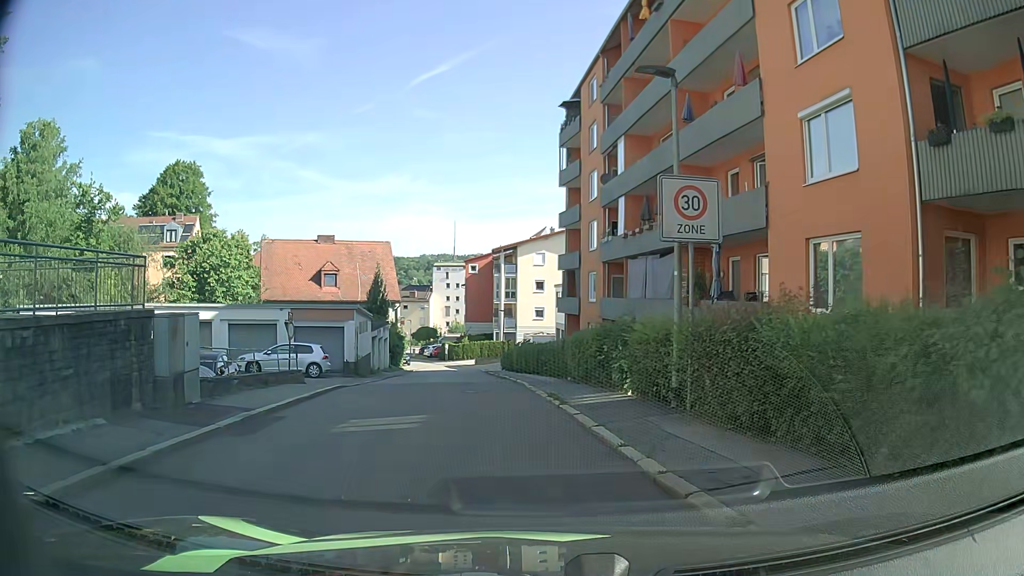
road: residential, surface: asphalt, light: Day
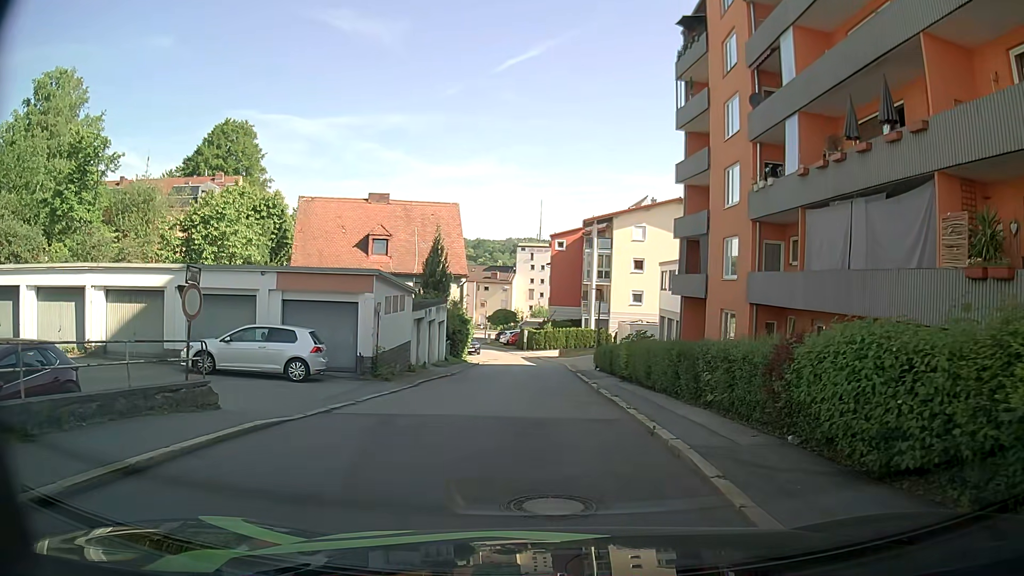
(-1.0, +11.3) m; -8°
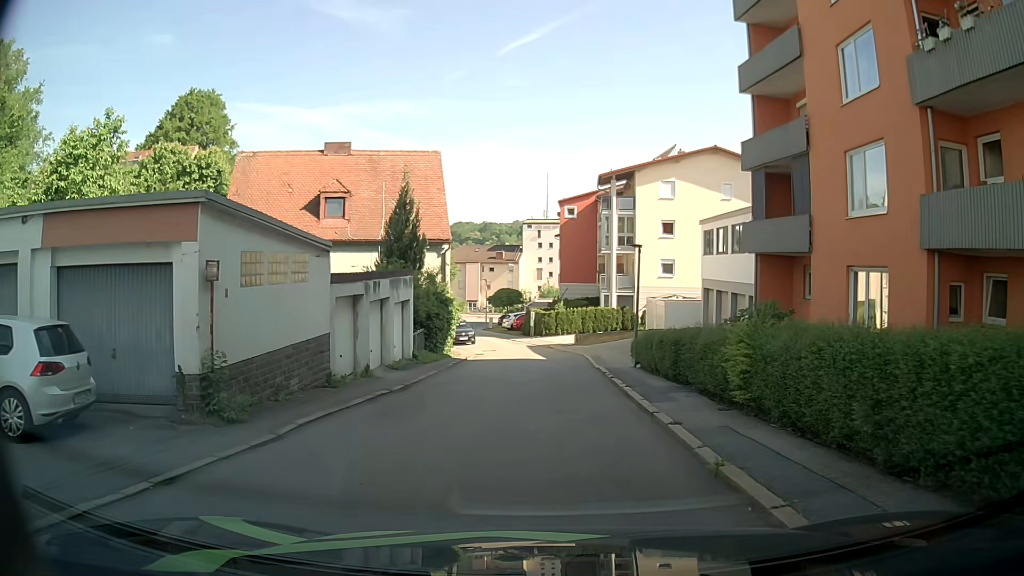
(+0.1, +11.2) m; +1°
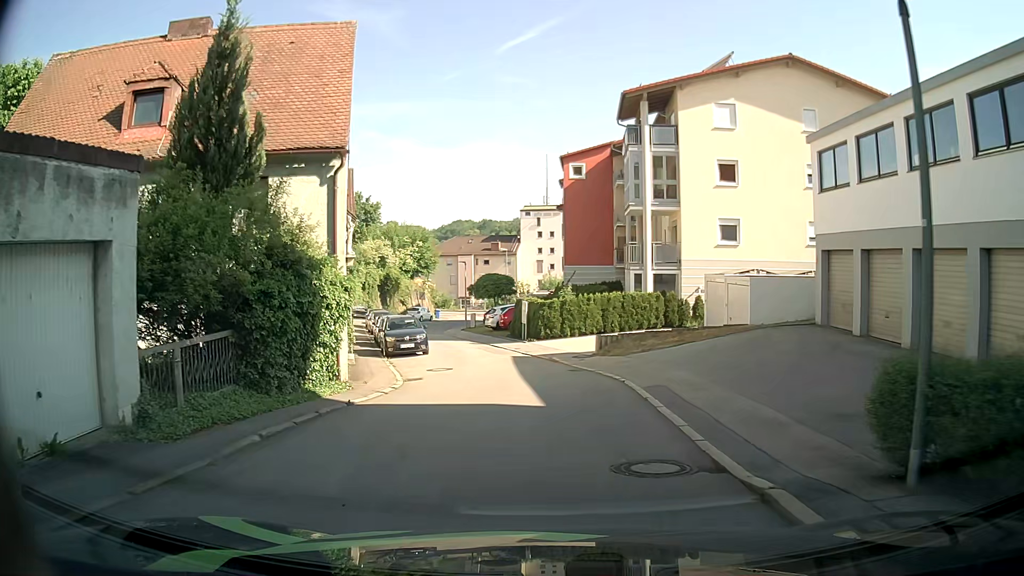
(-0.2, +17.3) m; 0°
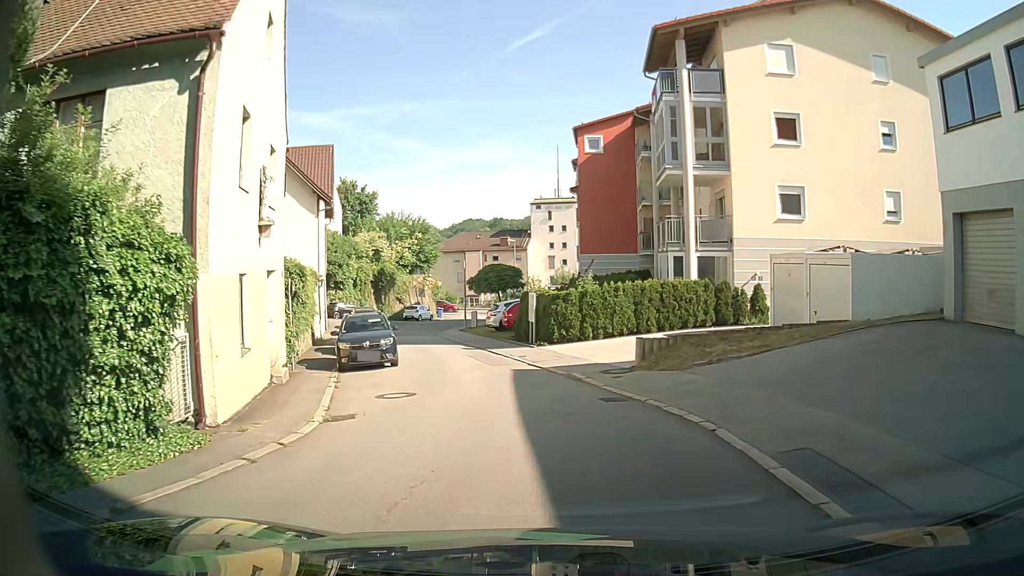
(-0.1, +7.3) m; -2°
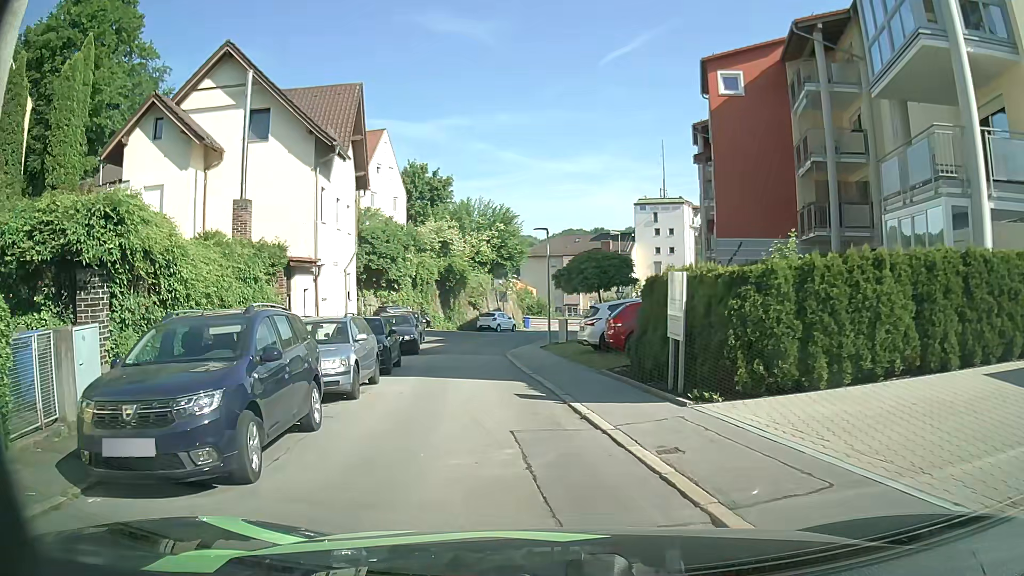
(-0.6, +13.5) m; -7°
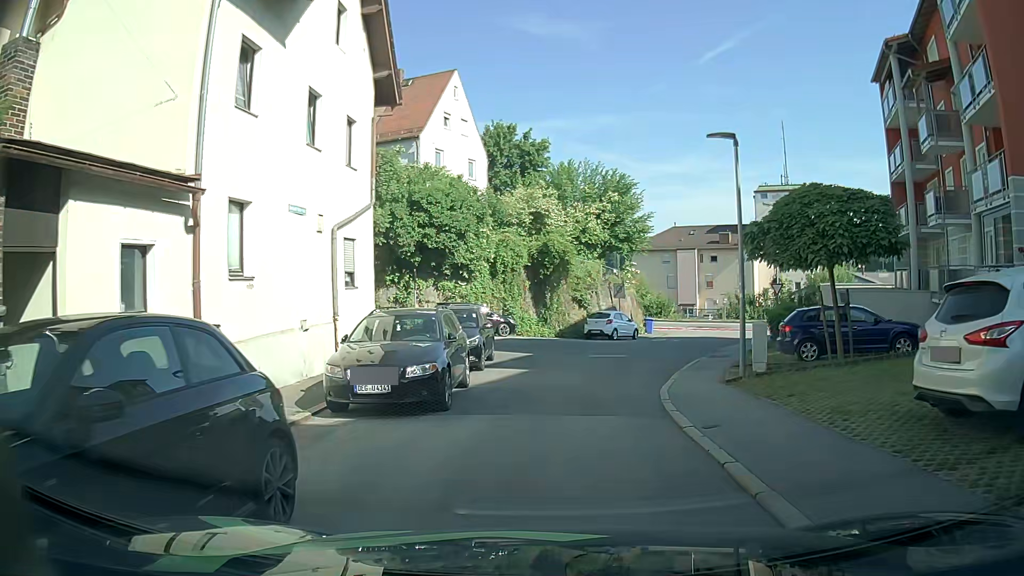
(-1.9, +14.7) m; -10°
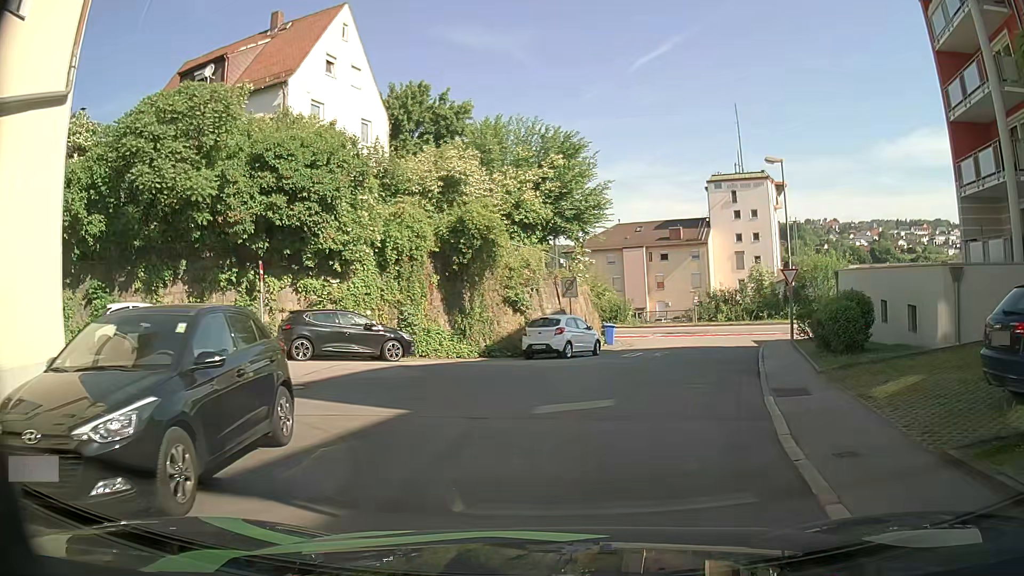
(+0.5, +11.6) m; +7°
